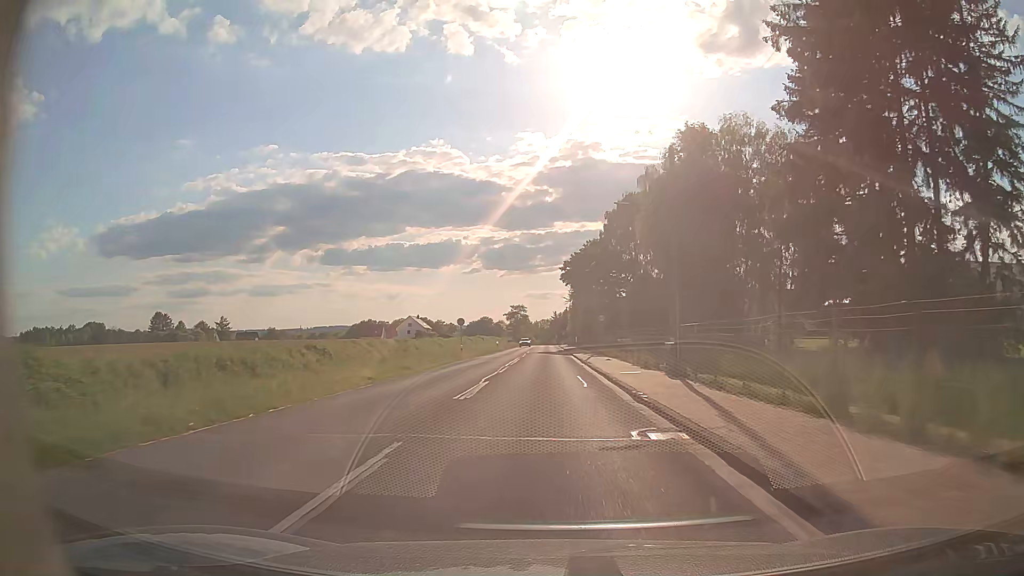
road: tertiary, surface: asphalt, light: Day
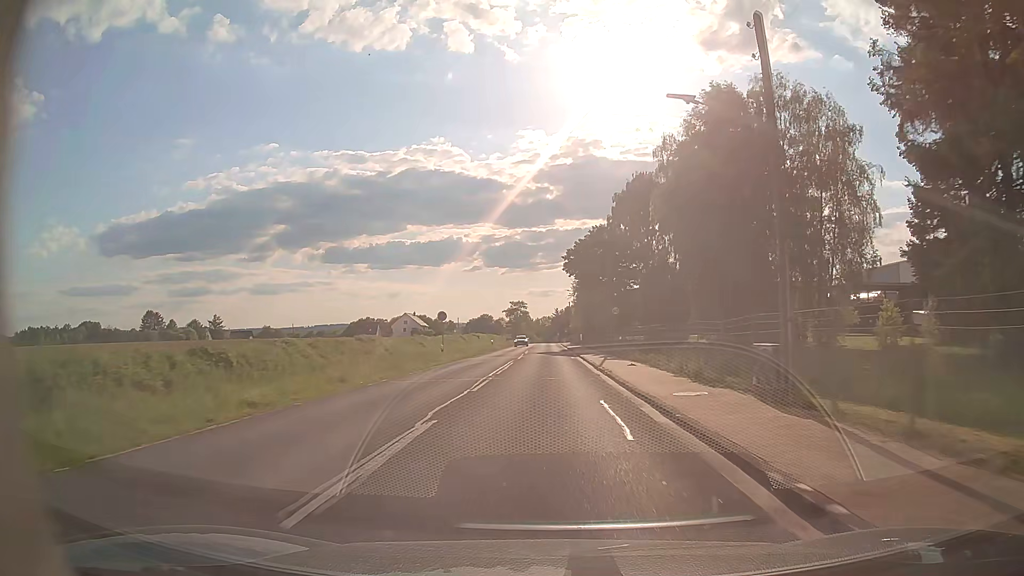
(0.0, +9.9) m; 0°
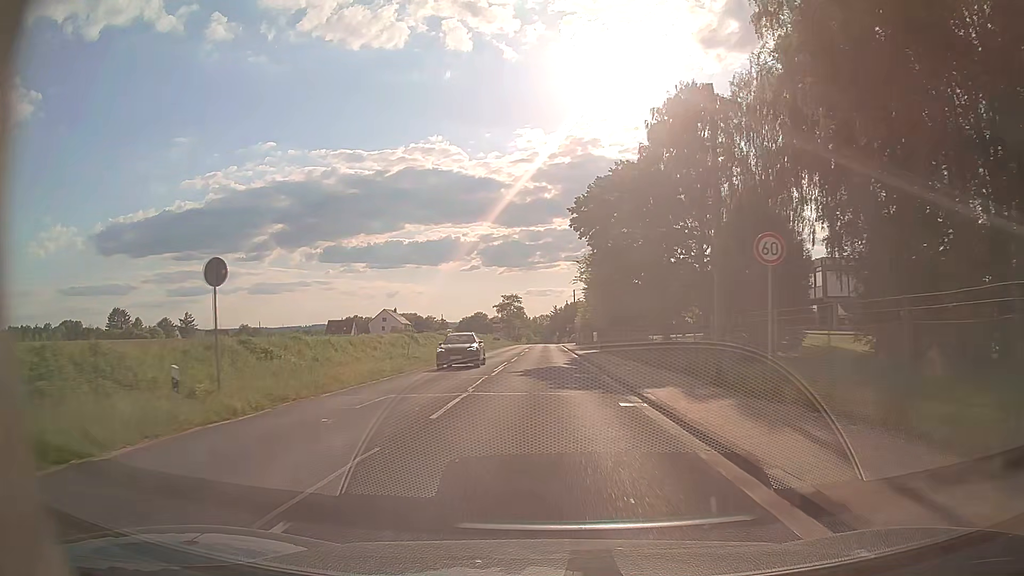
(+0.1, +29.8) m; 0°
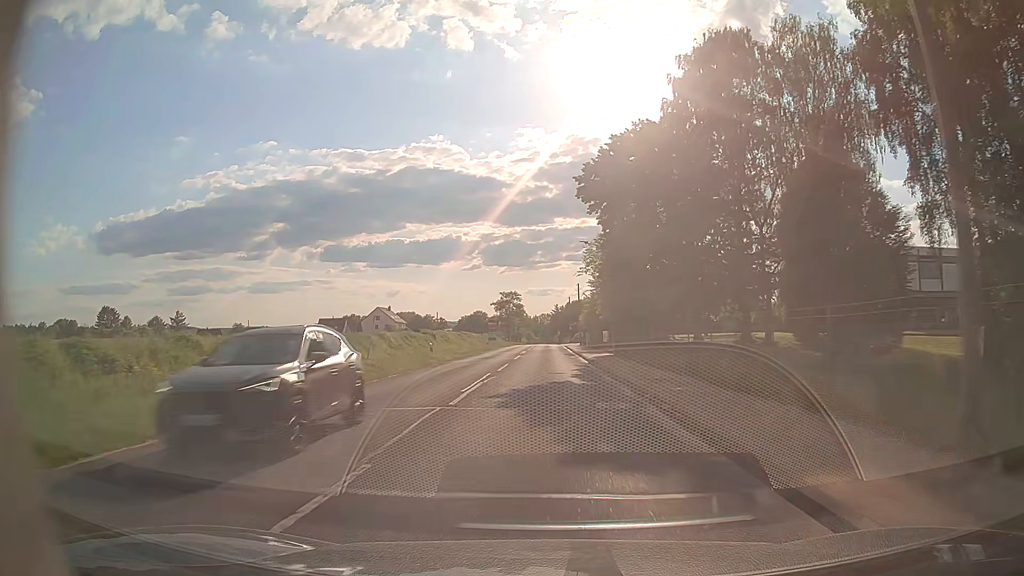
(0.0, +10.0) m; 0°
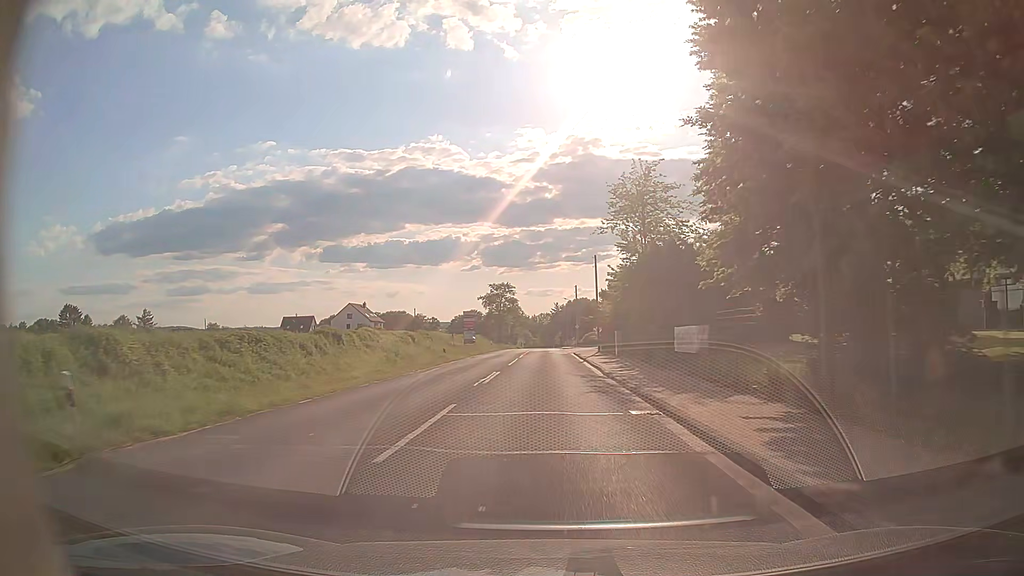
(0.0, +29.9) m; 0°
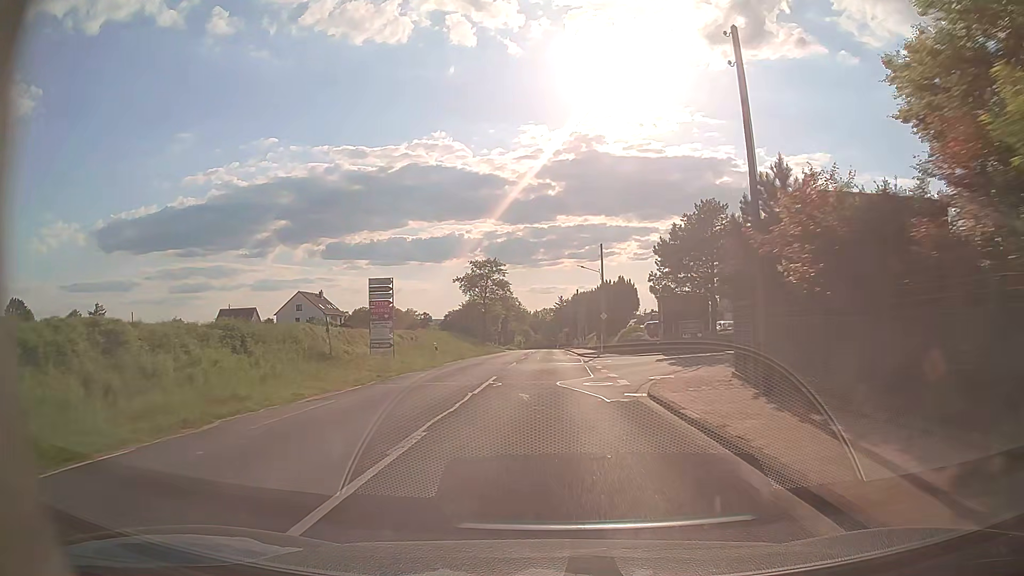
(+0.1, +40.0) m; 0°
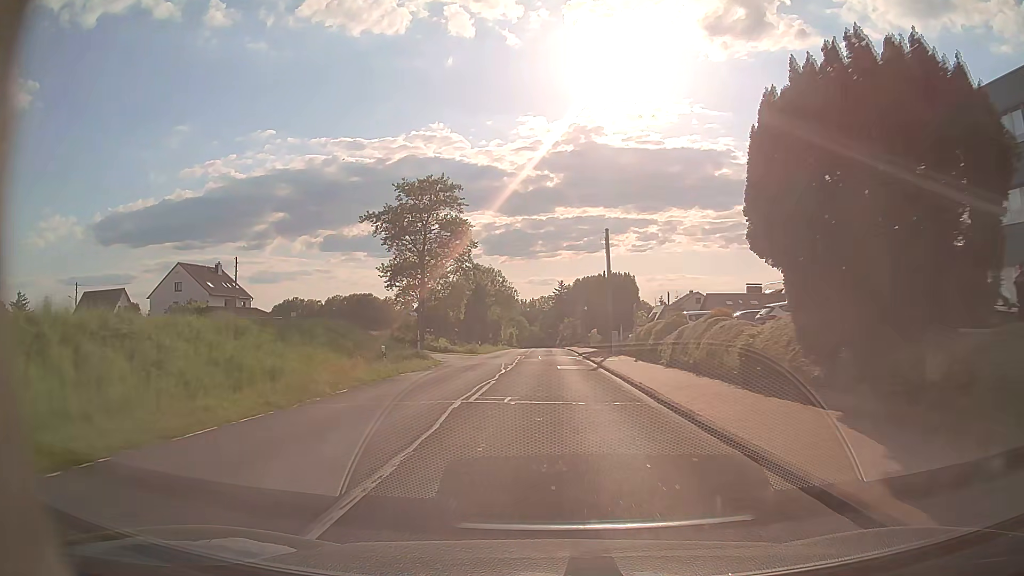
(-0.1, +49.8) m; 0°
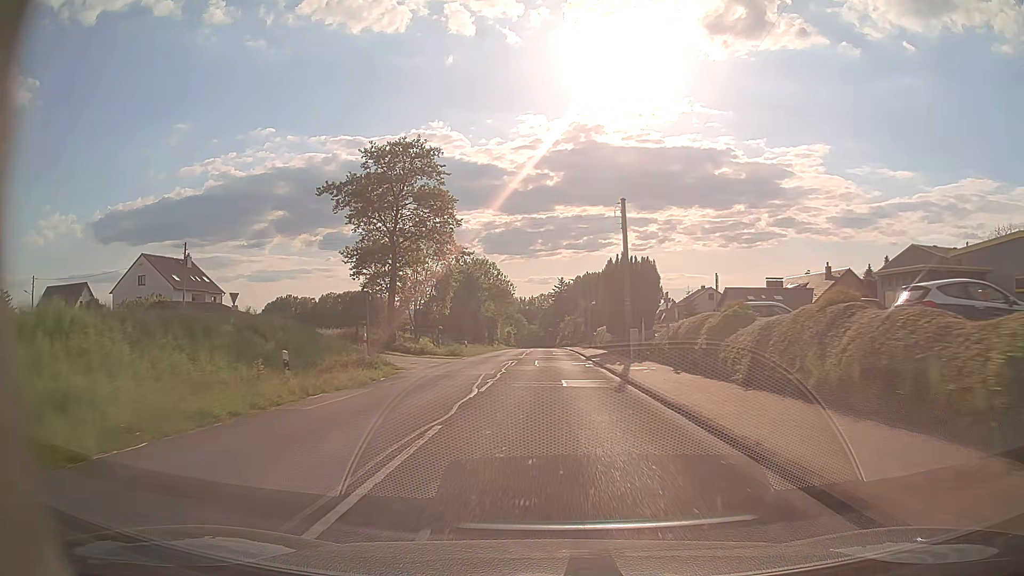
(0.0, +9.9) m; 0°
(0, +10) (0, +20) (0, +30) (0, +40) (0, +50) (0, +60) (0, +70) (0, +80) (0, +90) (0, +100) m
